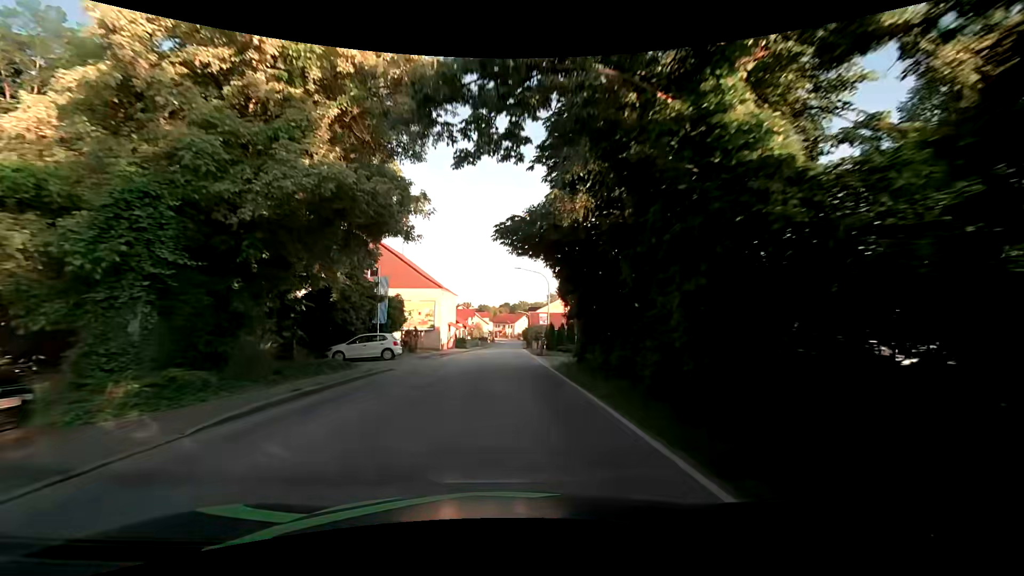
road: secondary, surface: asphalt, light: Day
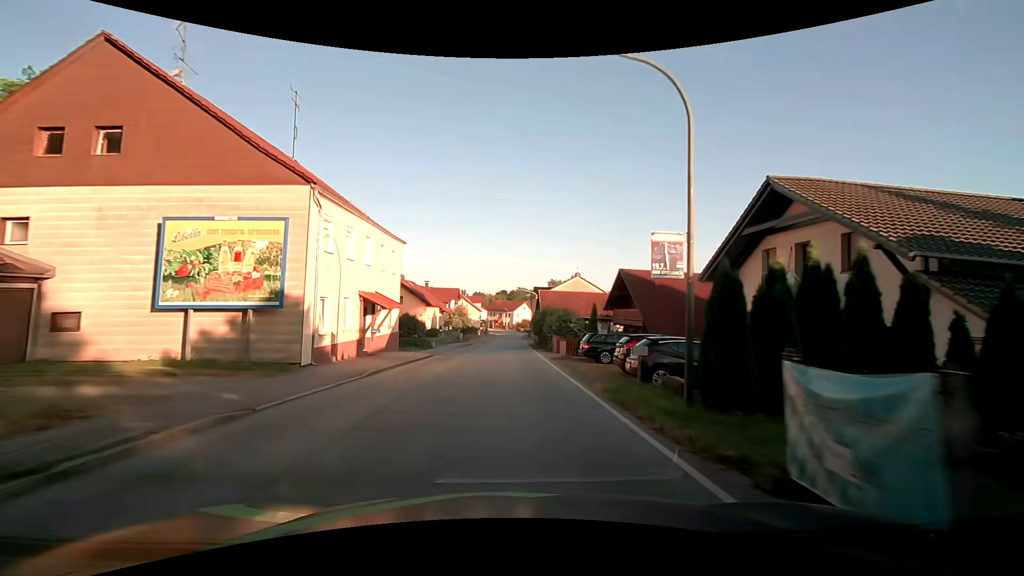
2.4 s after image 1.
(+0.1, +32.1) m; +1°
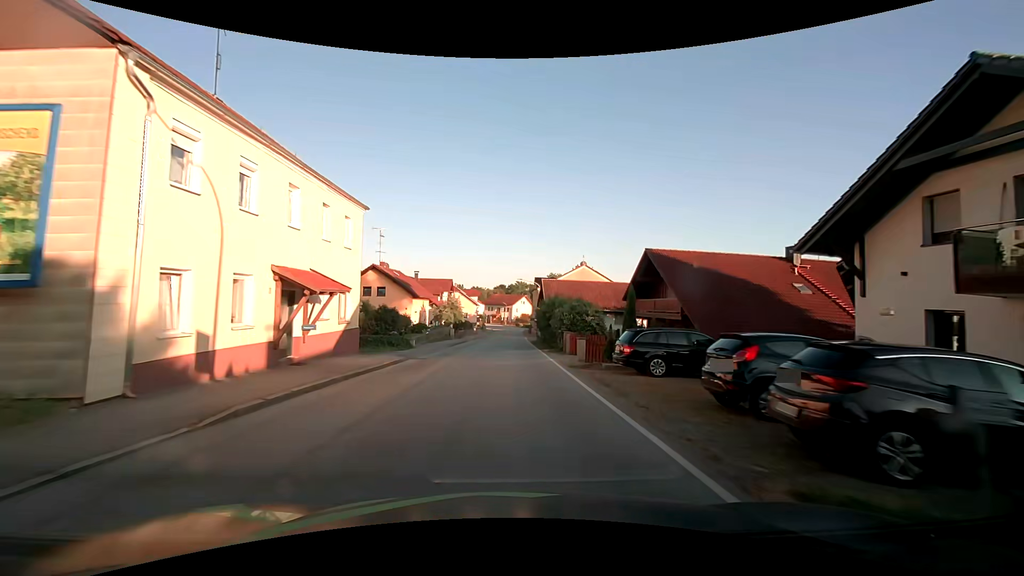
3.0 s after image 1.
(0.0, +8.0) m; 0°
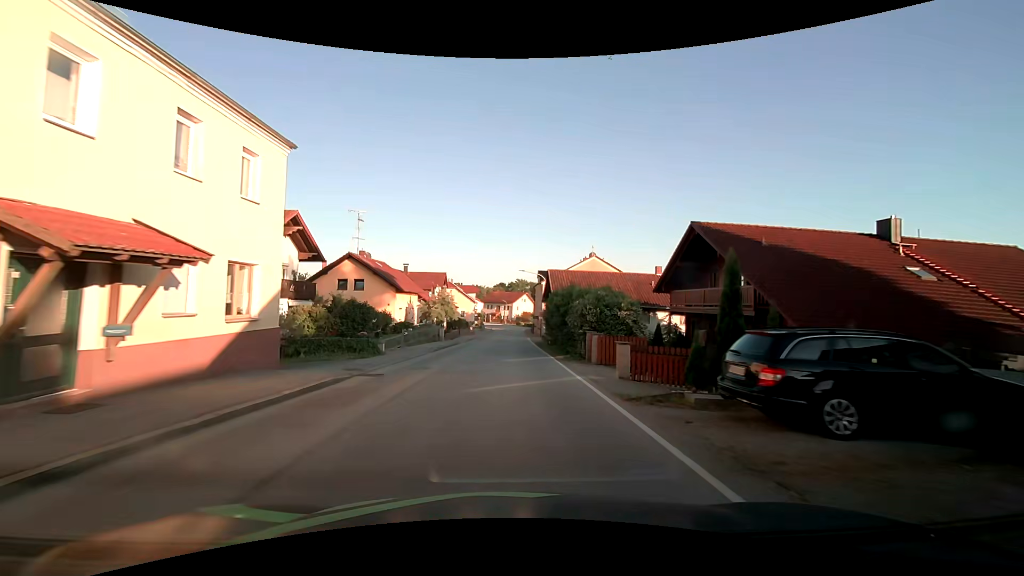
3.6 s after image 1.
(0.0, +8.0) m; 0°
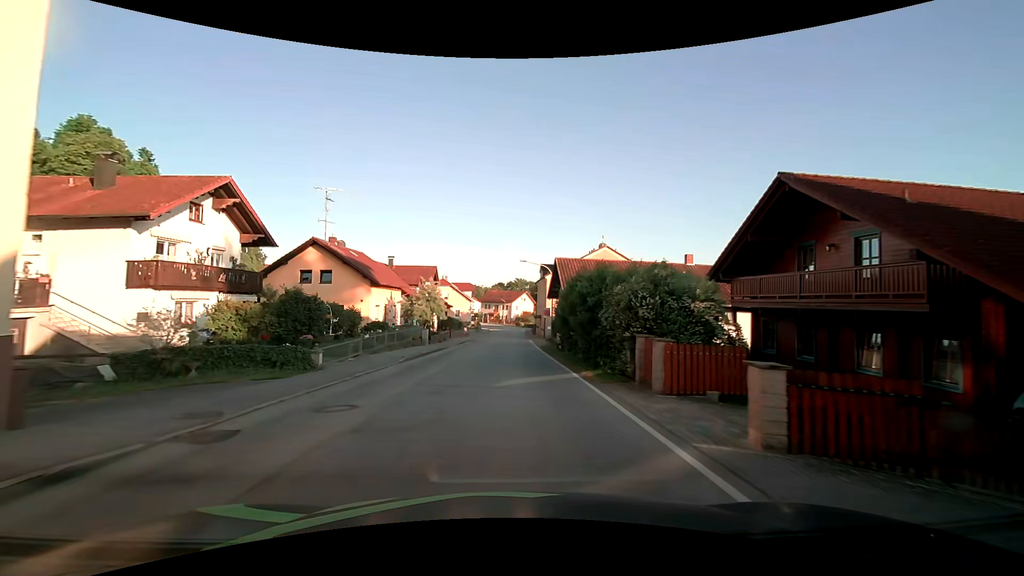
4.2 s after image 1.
(0.0, +7.9) m; 0°
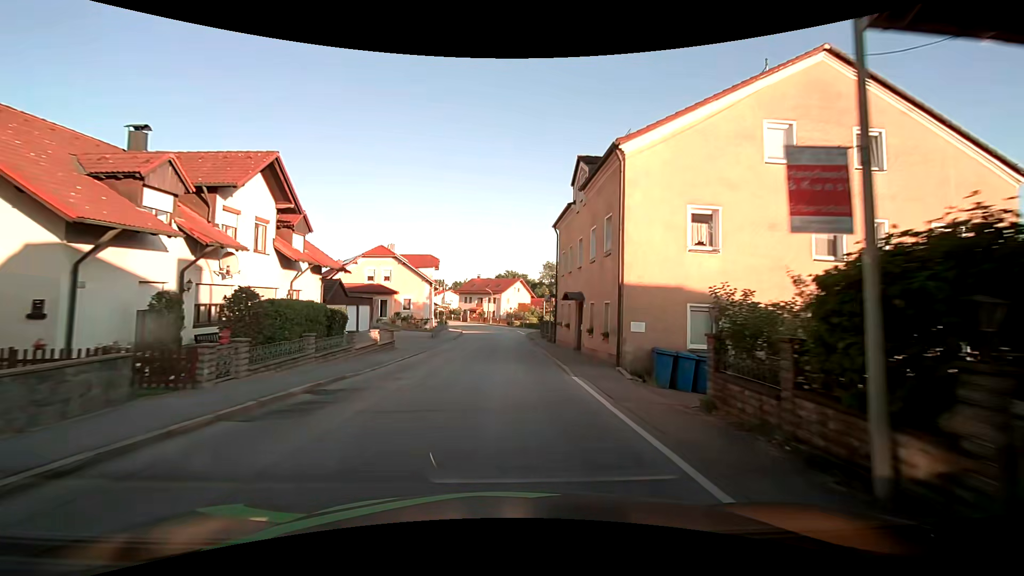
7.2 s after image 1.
(+0.5, +39.3) m; +1°
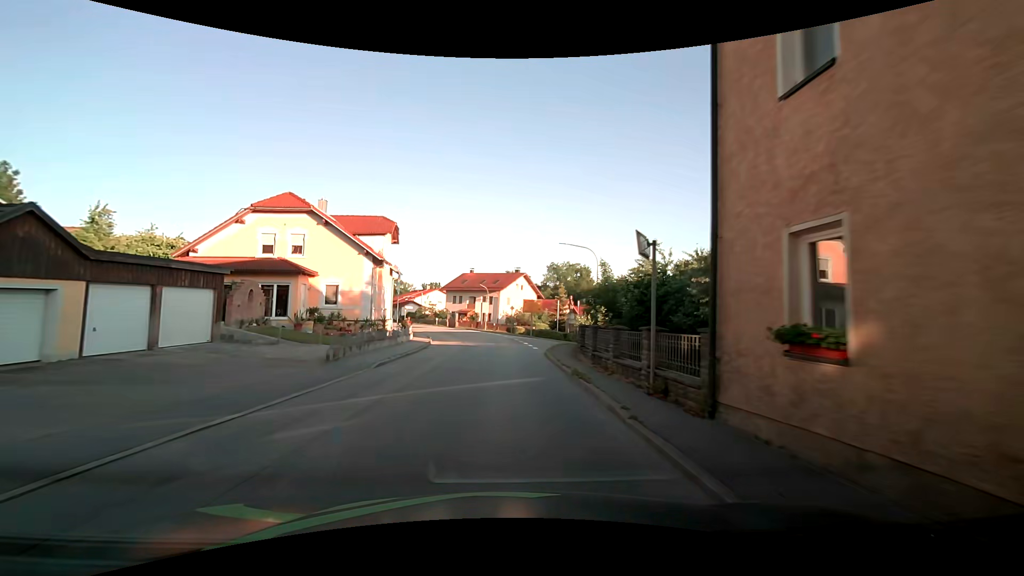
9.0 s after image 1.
(0.0, +23.3) m; -1°
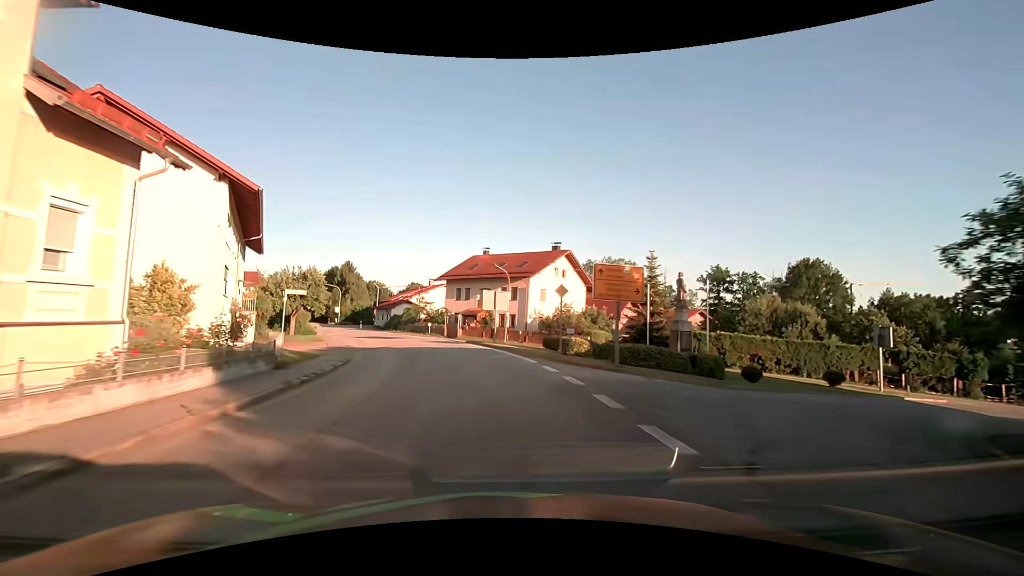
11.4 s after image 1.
(+0.4, +30.9) m; -2°
(0, +10) (-2, +20) (-4, +30) (-7, +39) (-10, +48) (-15, +57) (-20, +66) (-25, +75) (-30, +84) (-35, +92) m
